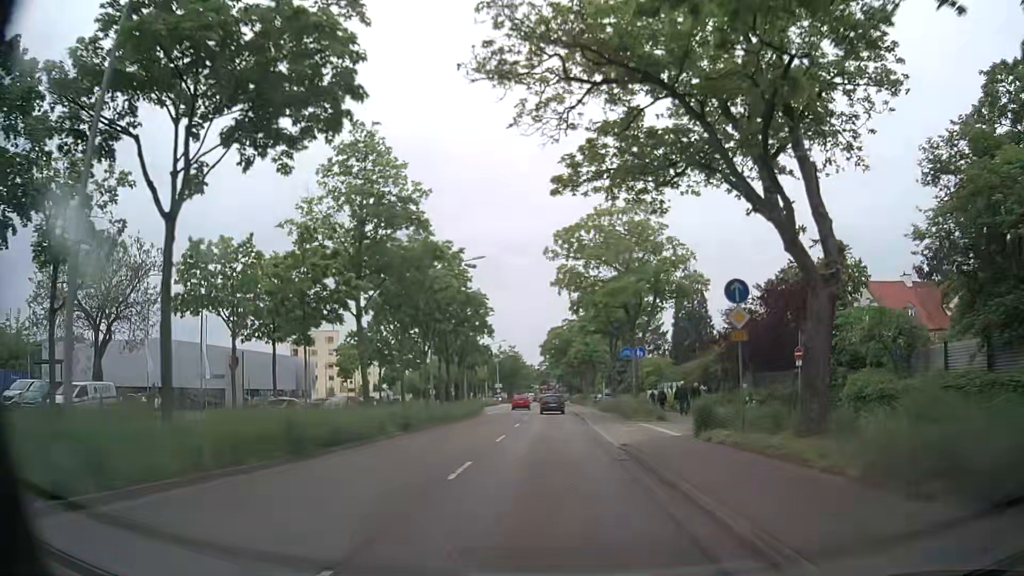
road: primary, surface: asphalt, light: Day
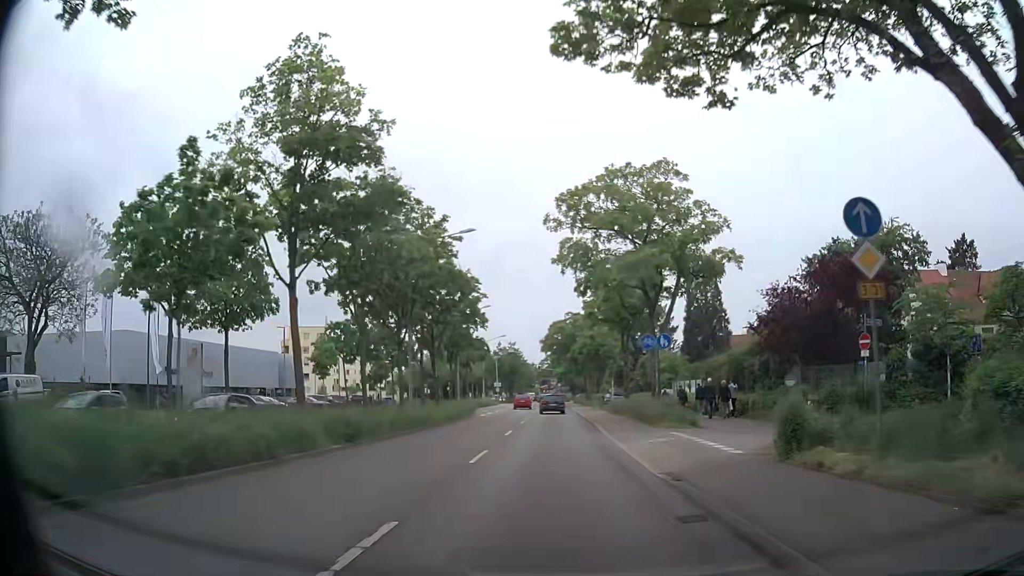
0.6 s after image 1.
(-0.1, +6.7) m; -1°
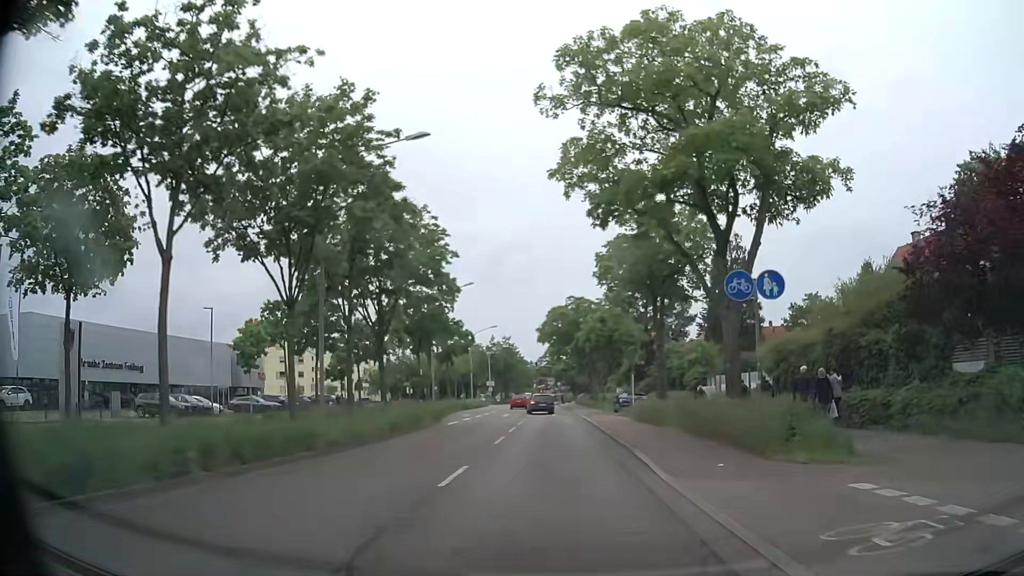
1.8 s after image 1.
(+0.1, +13.2) m; +1°
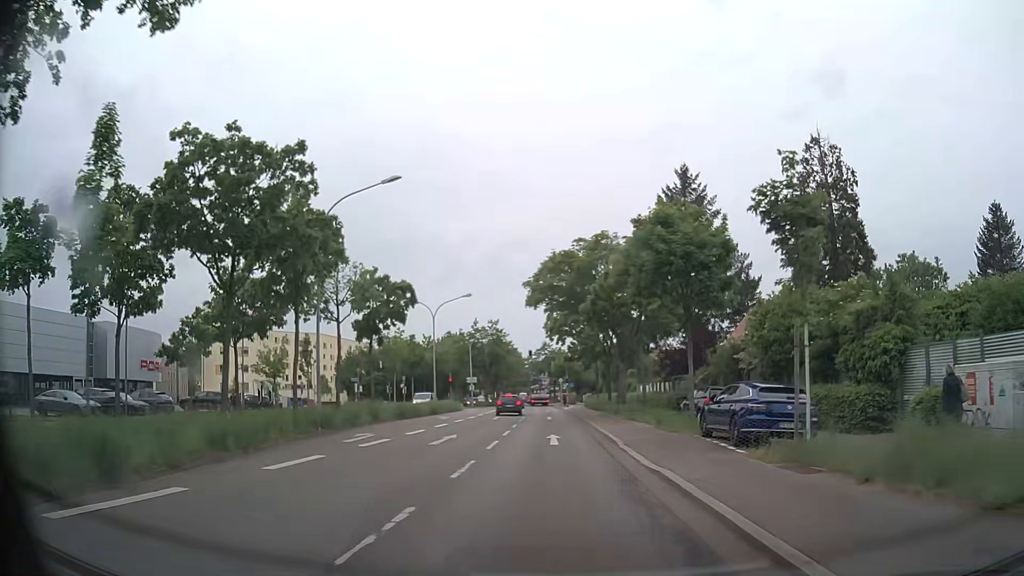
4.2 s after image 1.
(0.0, +25.8) m; -1°
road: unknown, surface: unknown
